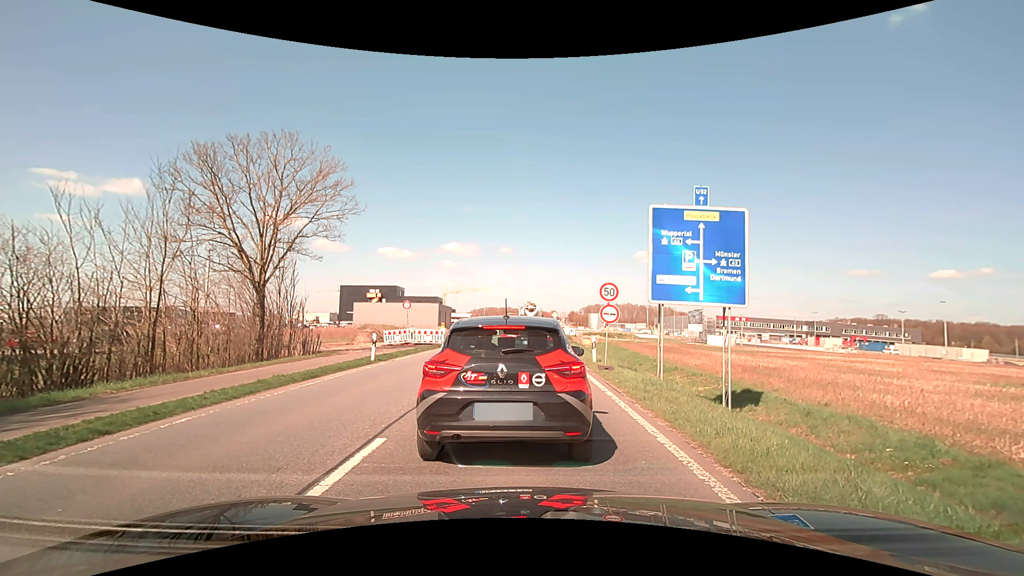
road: primary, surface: asphalt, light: Day
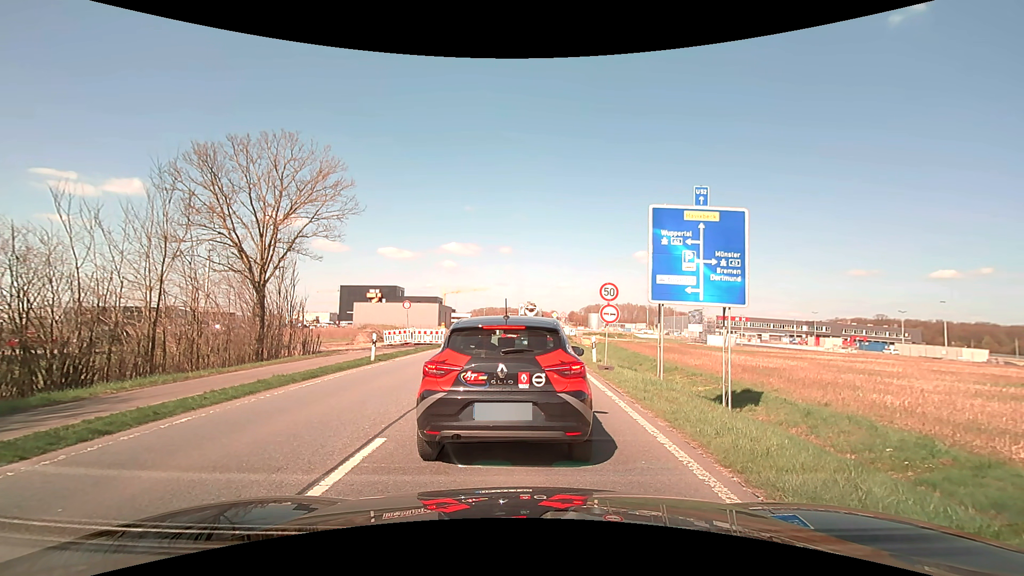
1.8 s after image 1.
(0.0, 0.0) m; 0°
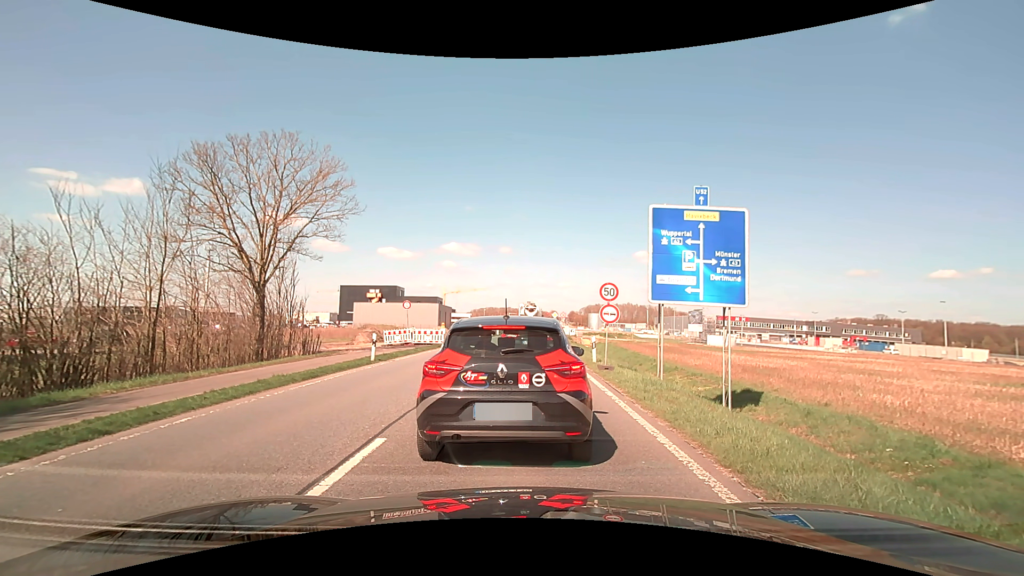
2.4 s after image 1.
(0.0, 0.0) m; 0°
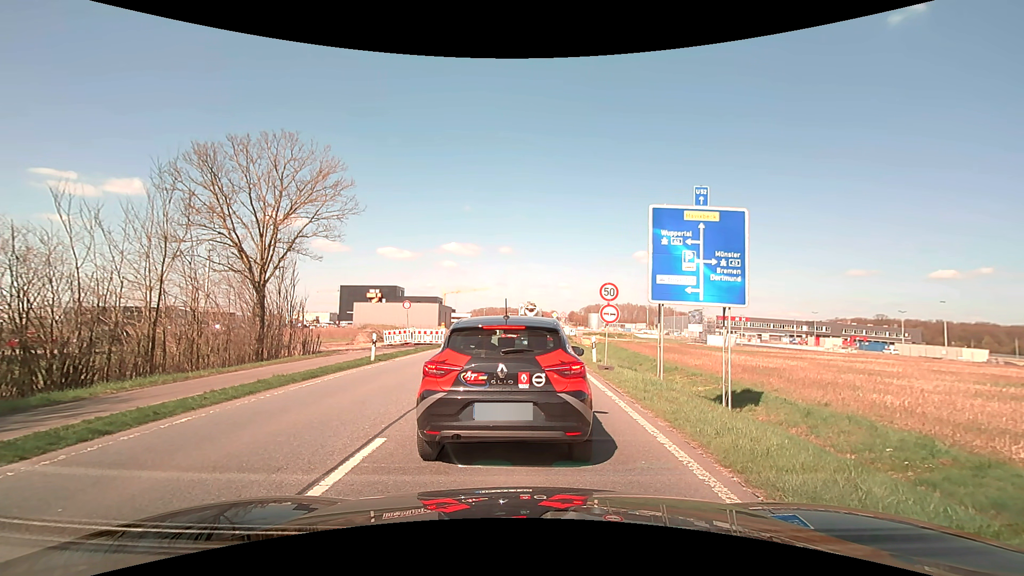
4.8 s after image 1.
(0.0, 0.0) m; 0°
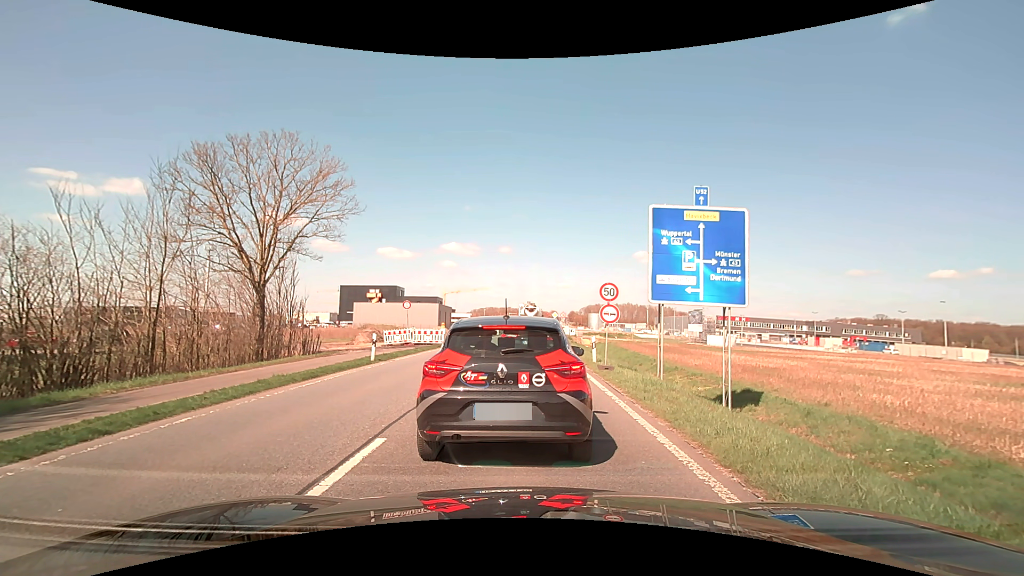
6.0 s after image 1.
(0.0, 0.0) m; 0°
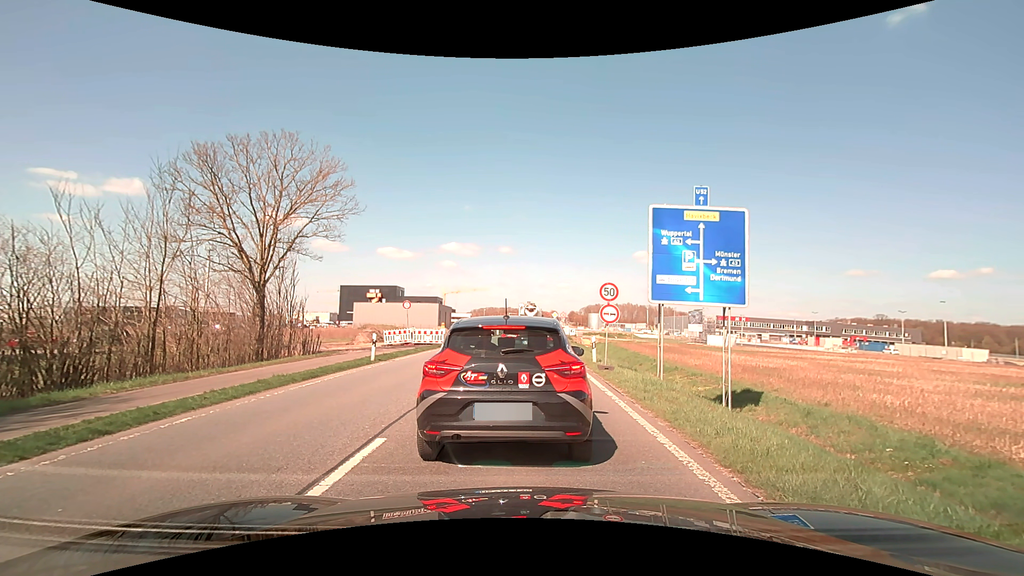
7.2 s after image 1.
(0.0, 0.0) m; 0°
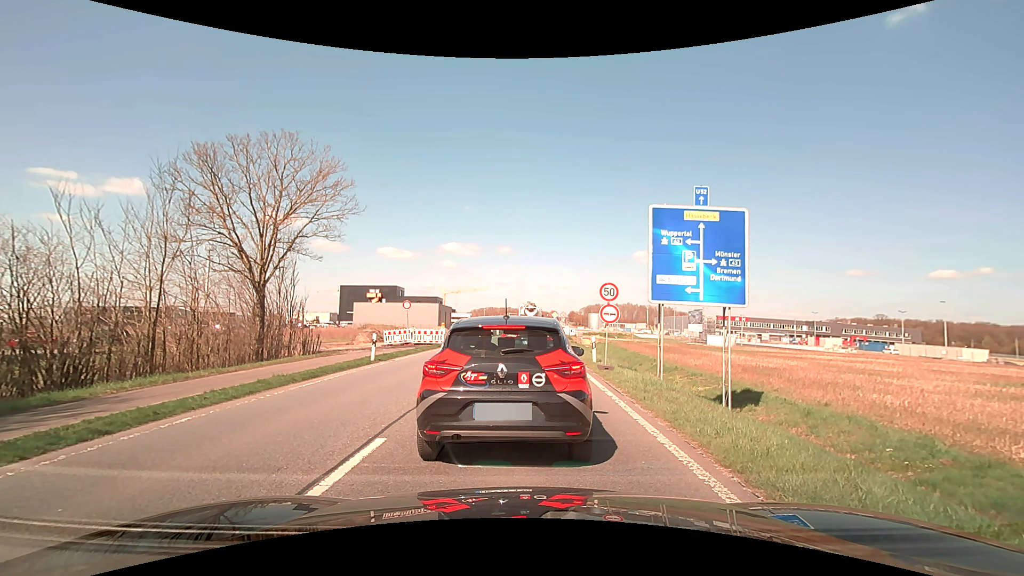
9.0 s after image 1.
(0.0, 0.0) m; 0°
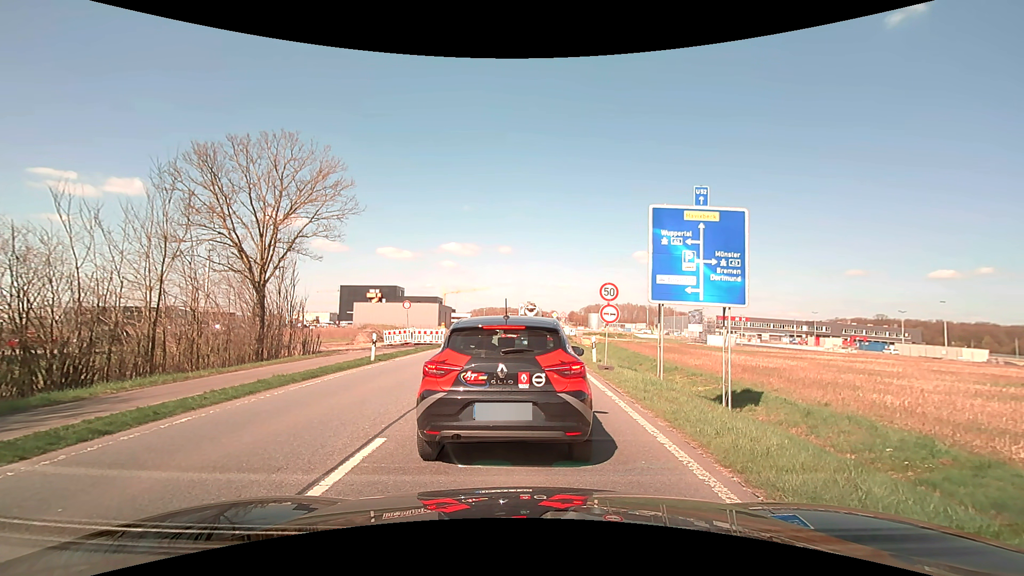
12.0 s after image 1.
(0.0, 0.0) m; 0°
(0, +10) (0, +20) (0, +30) (+1, +40) (+1, +50) (+2, +60) (+2, +70) (+2, +80) (+3, +90) (+3, +100) m
